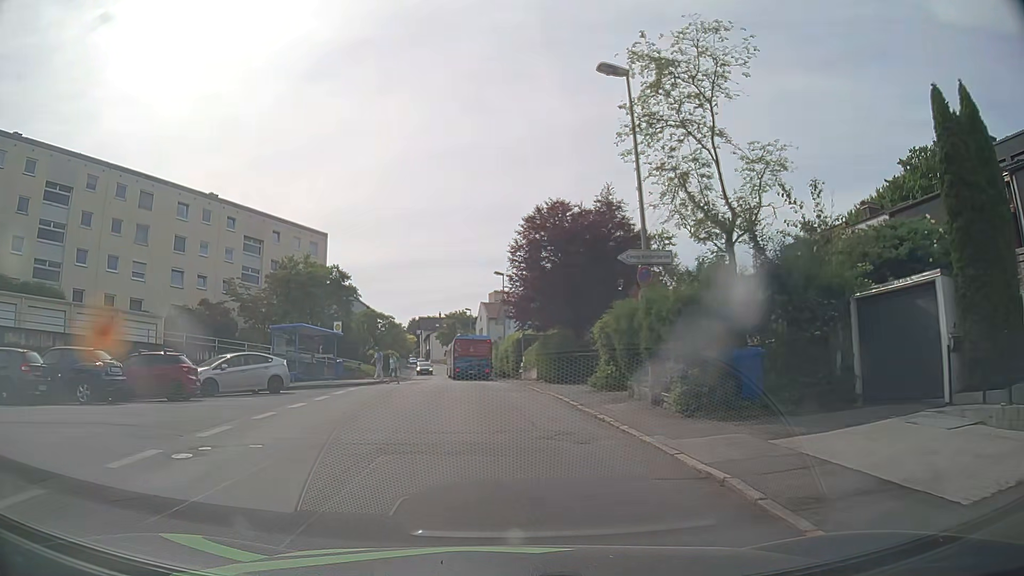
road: residential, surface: asphalt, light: Day
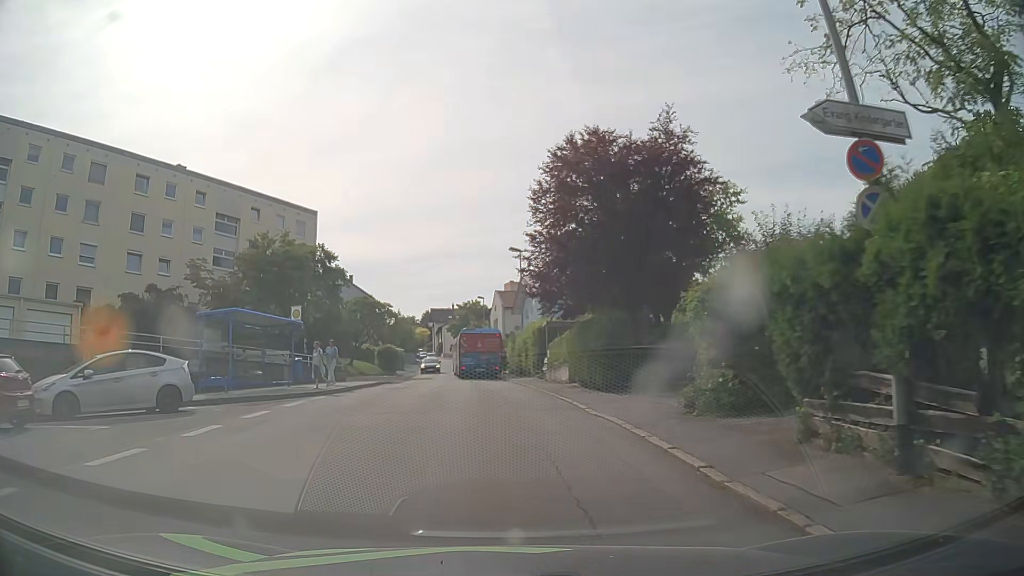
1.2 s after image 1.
(-0.1, +9.3) m; -2°
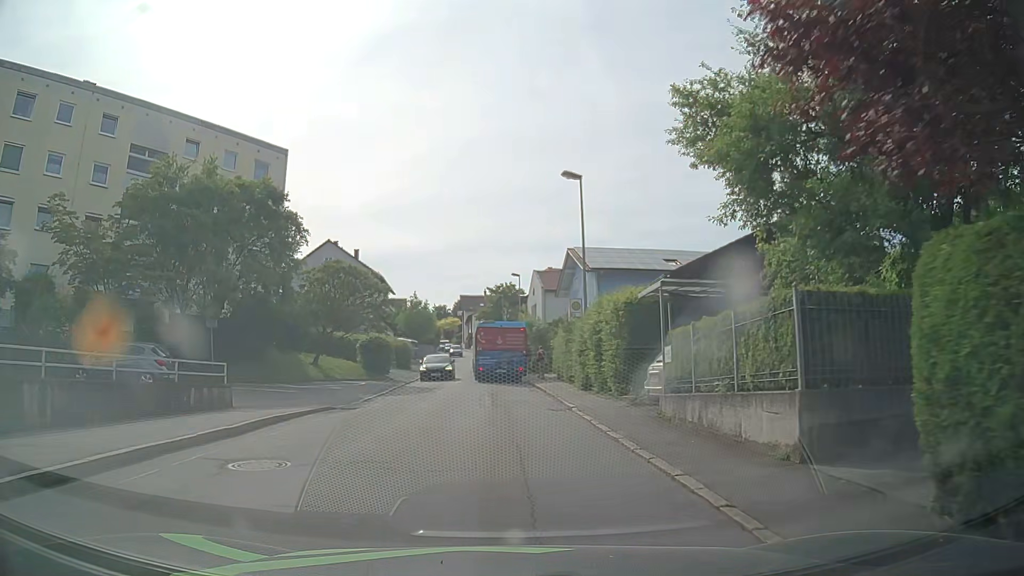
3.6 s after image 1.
(-0.5, +18.0) m; -3°
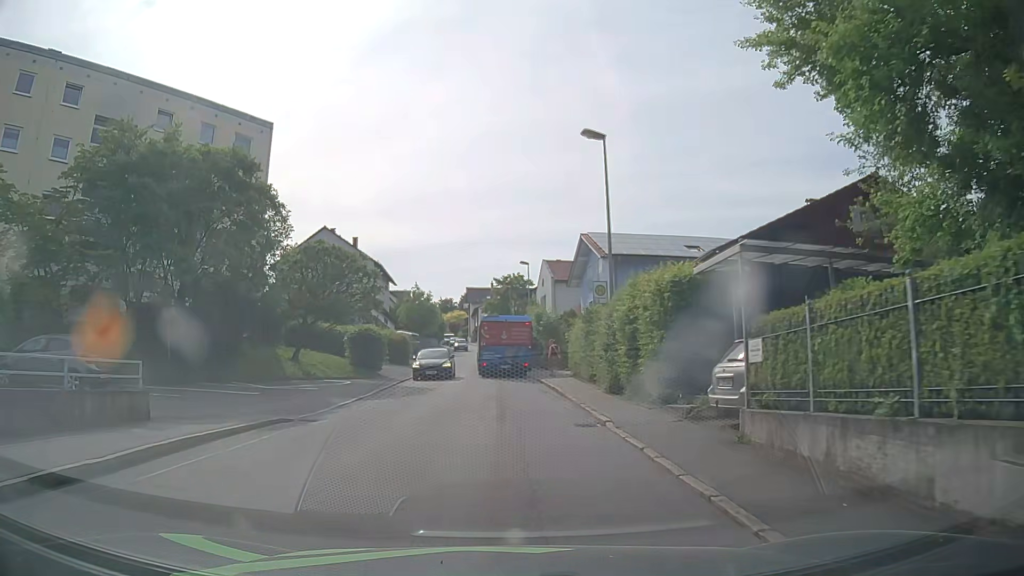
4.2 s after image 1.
(0.0, +4.5) m; -1°
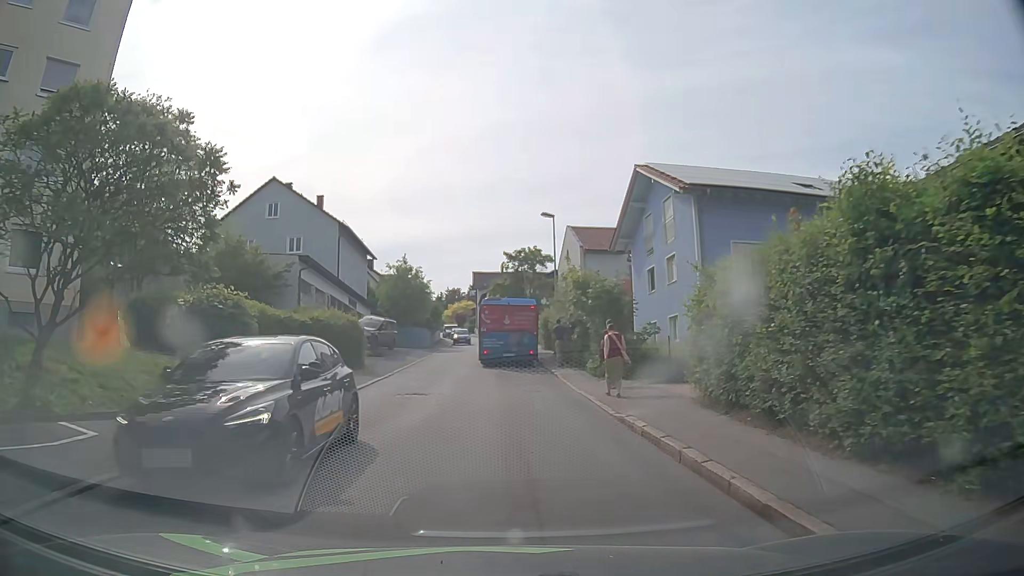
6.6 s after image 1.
(0.0, +18.5) m; 0°
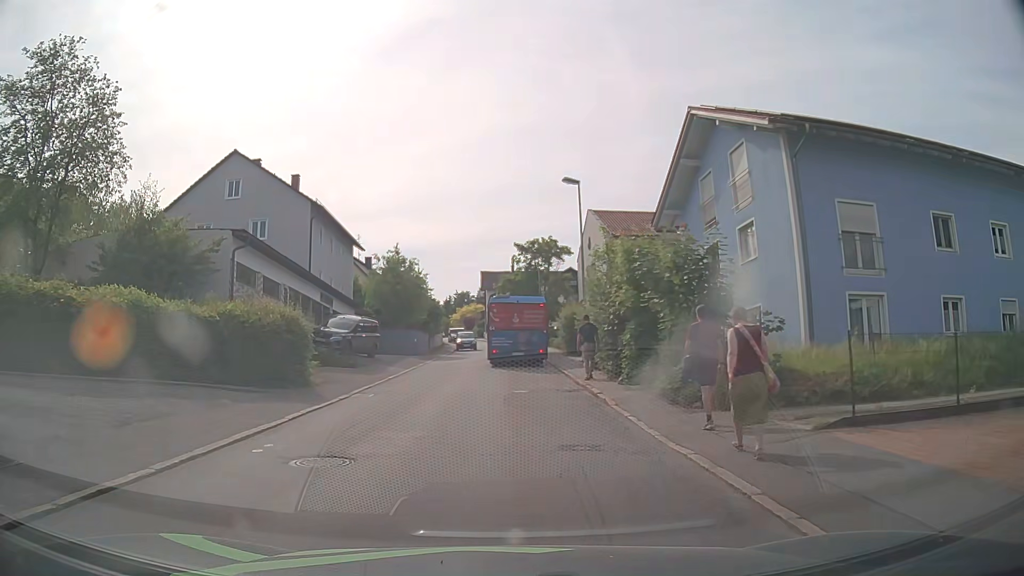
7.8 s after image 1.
(-0.1, +9.3) m; -2°
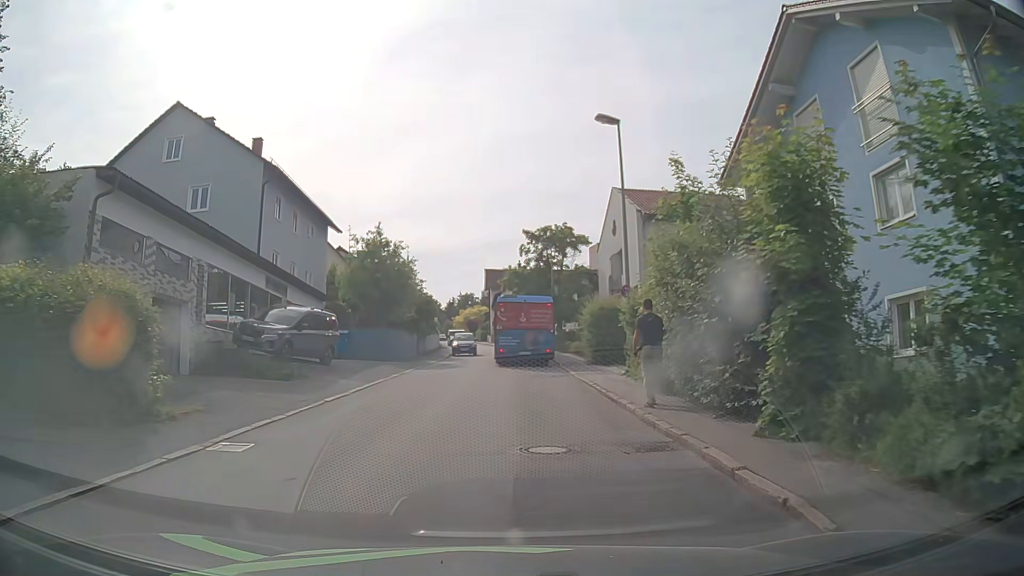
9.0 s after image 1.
(0.0, +9.2) m; 0°
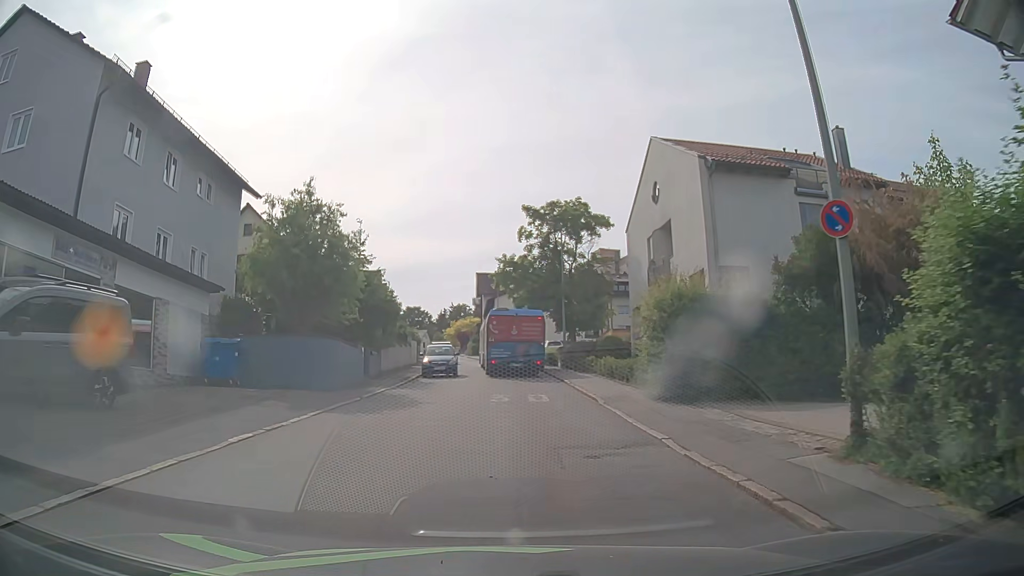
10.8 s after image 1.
(0.0, +13.7) m; 0°
(0, +10) (0, +20) (0, +30) (0, +40) (0, +50) (-1, +60) (-3, +70) (-4, +80) (-5, +90) (-7, +100) m
